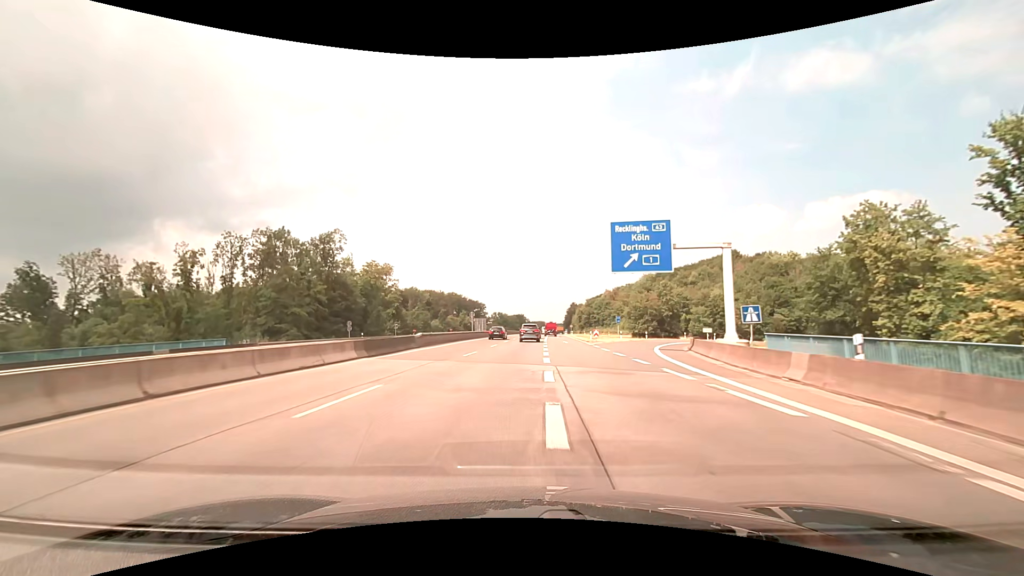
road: trunk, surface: asphalt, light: Day
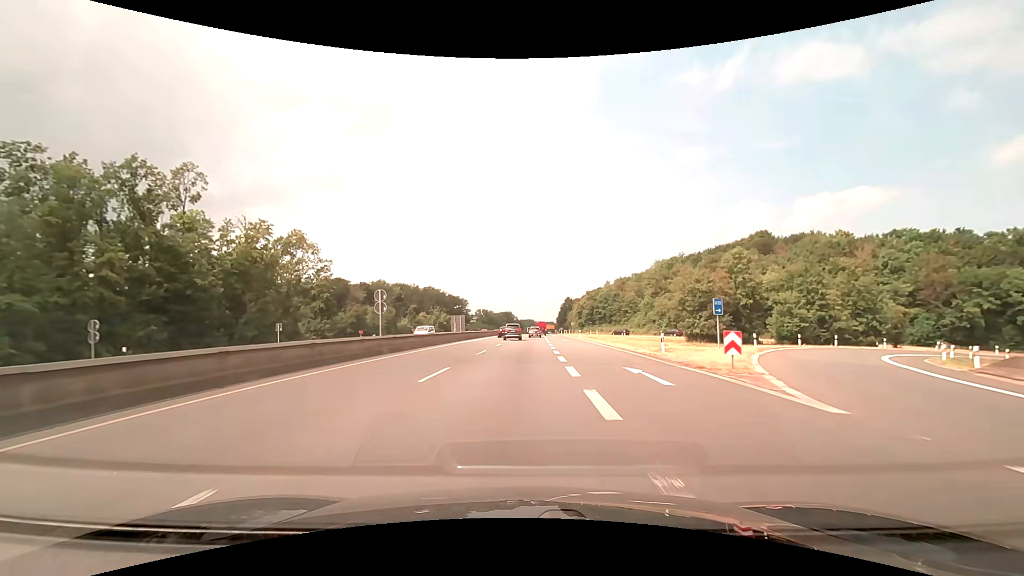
(+0.4, +36.1) m; +1°
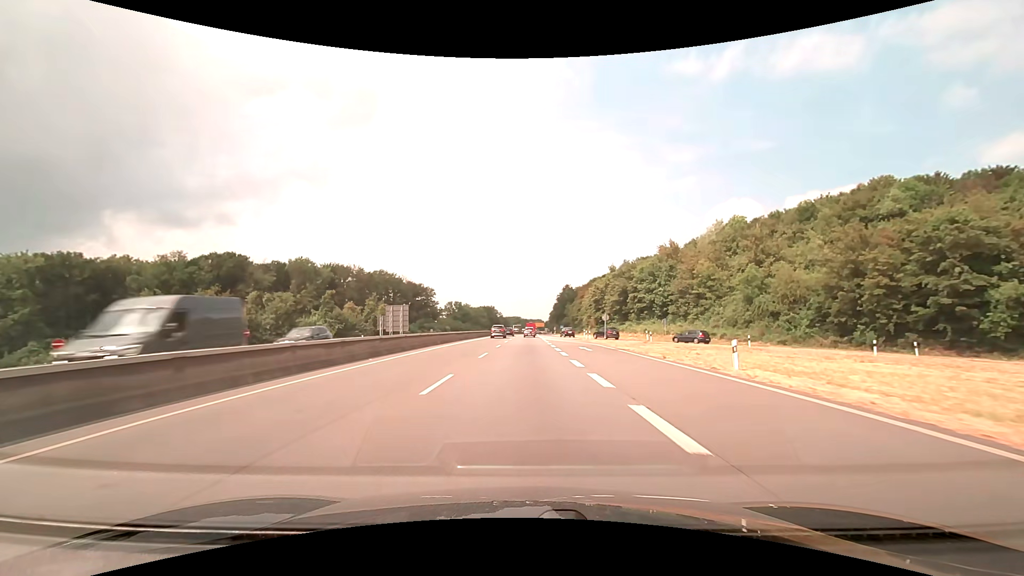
(+0.9, +62.4) m; +2°
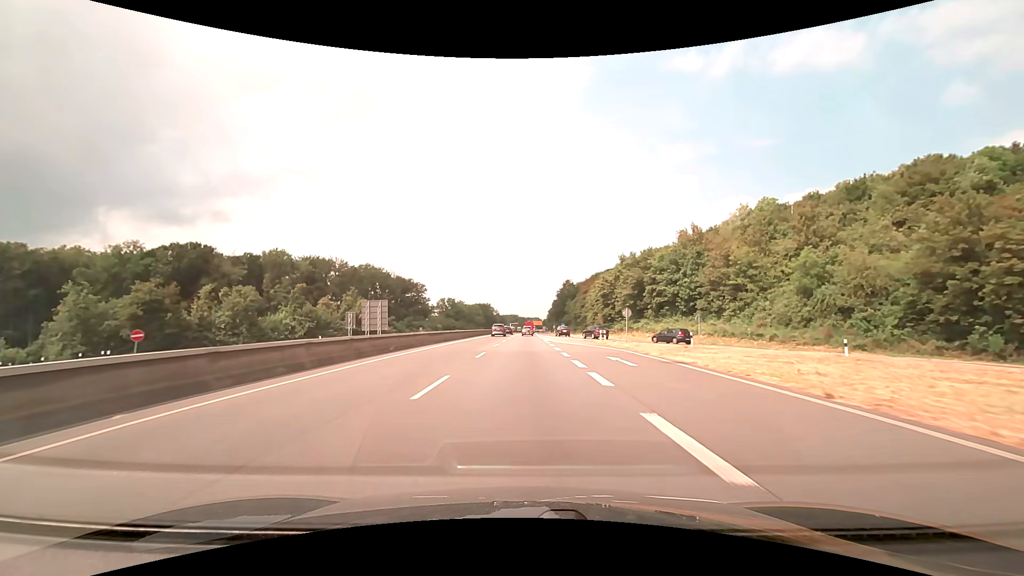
(0.0, +12.9) m; 0°
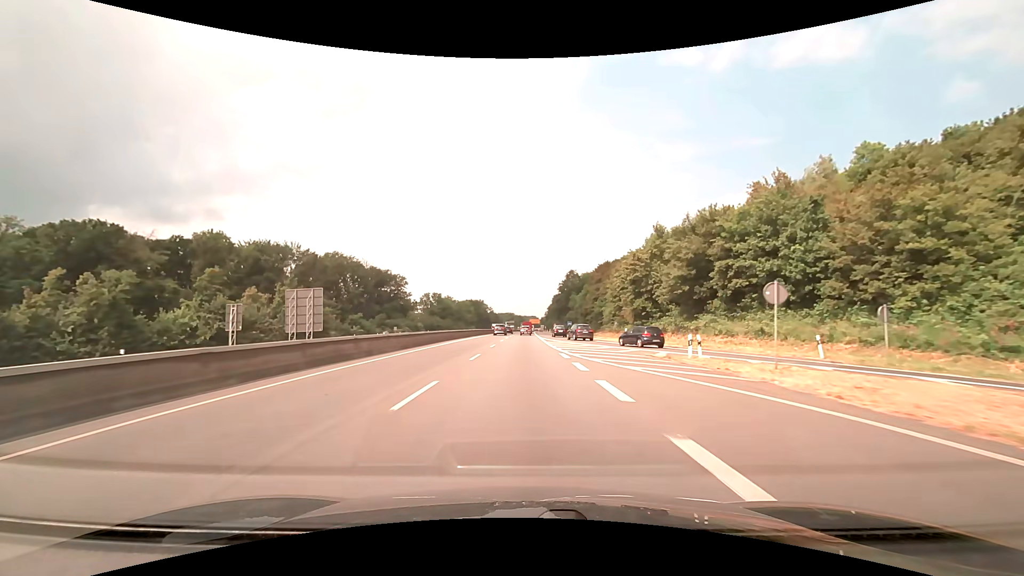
(+0.1, +25.7) m; 0°
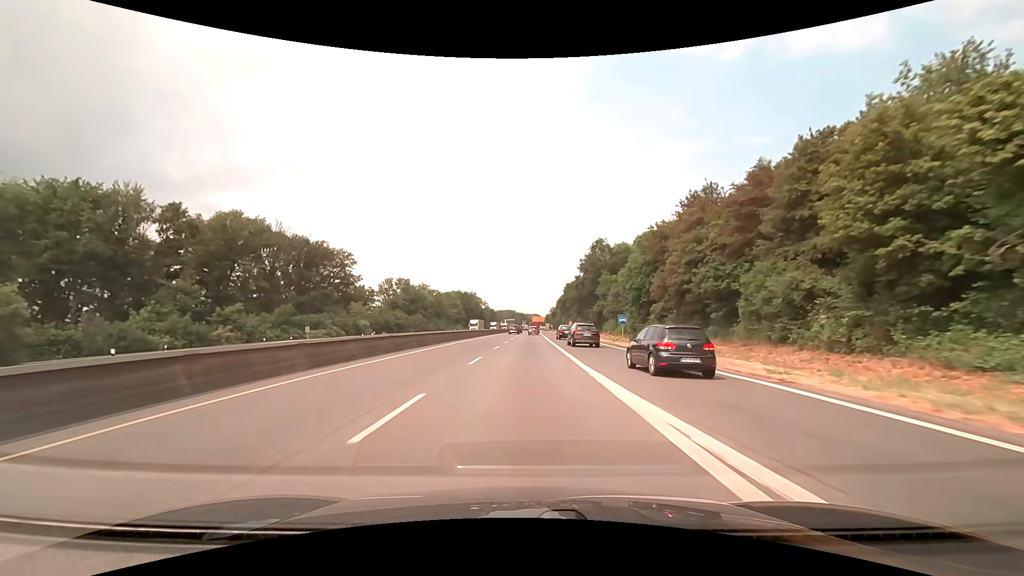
(+0.2, +50.9) m; 0°
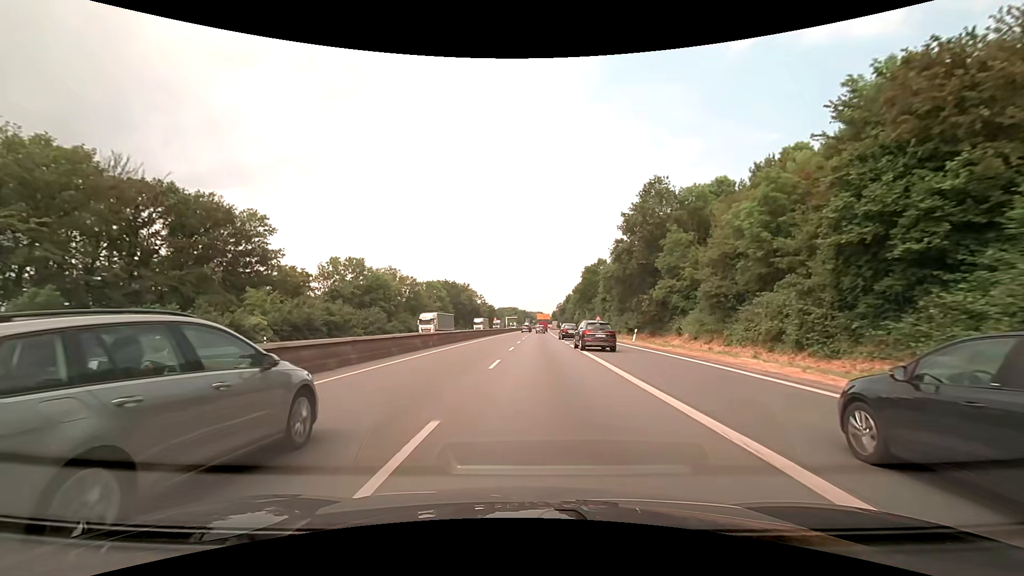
(-0.3, +38.0) m; 0°
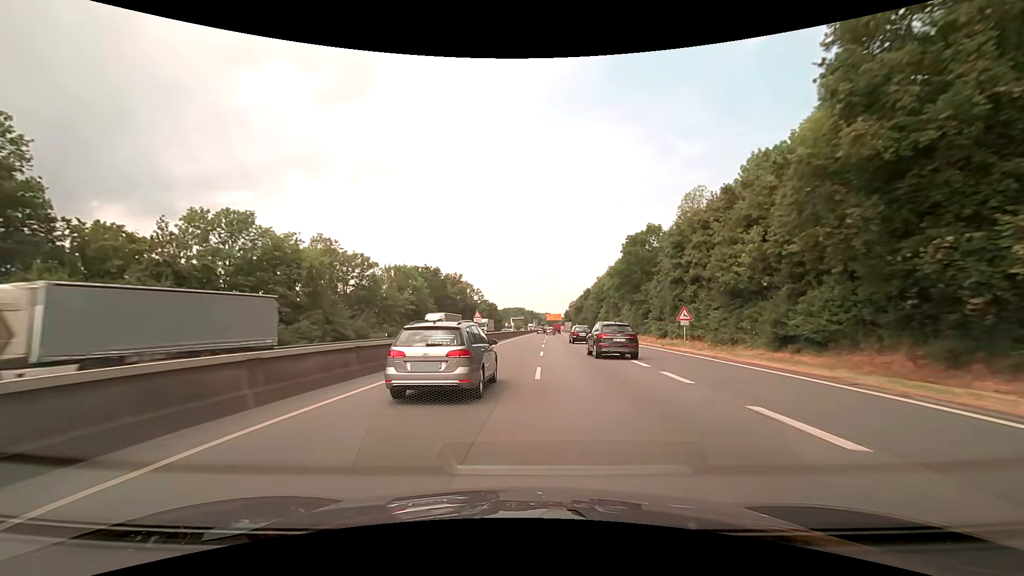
(-0.2, +39.0) m; -1°
(0, +10) (0, +20) (0, +30) (0, +40) (0, +50) (+1, +60) (+1, +70) (+1, +80) (+2, +90) (+3, +100) m
